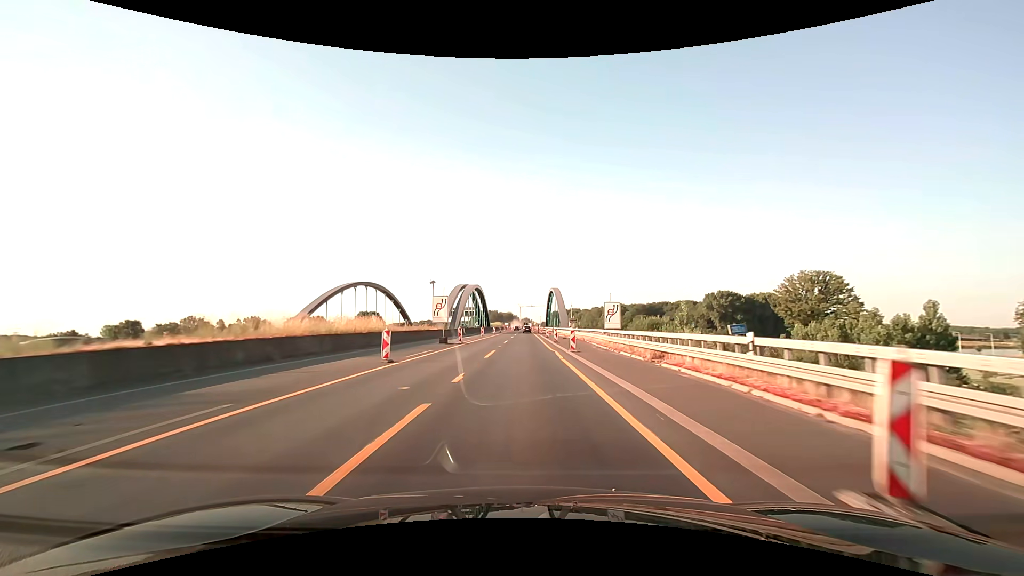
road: motorway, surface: asphalt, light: Day
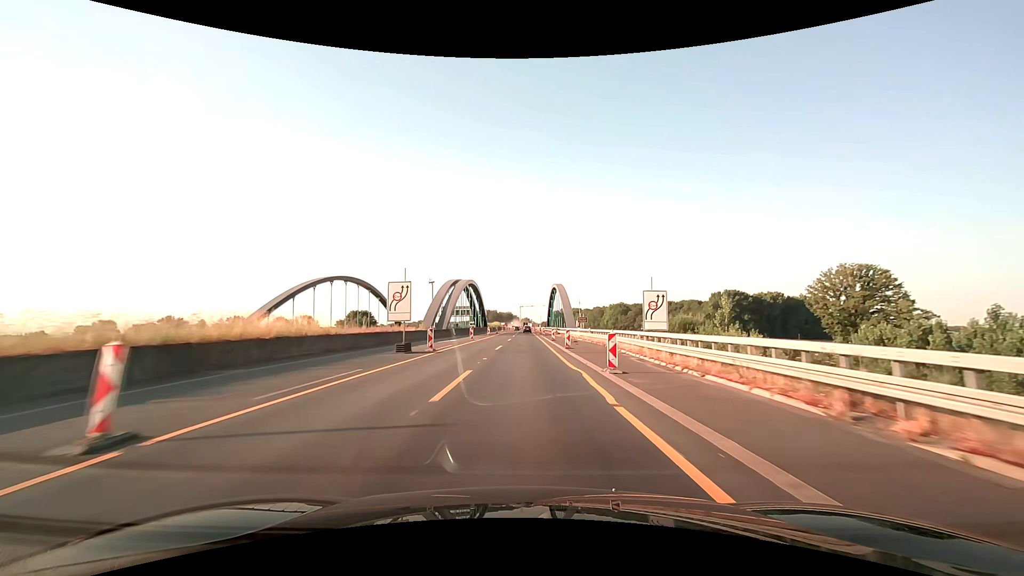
(0.0, +12.5) m; 0°
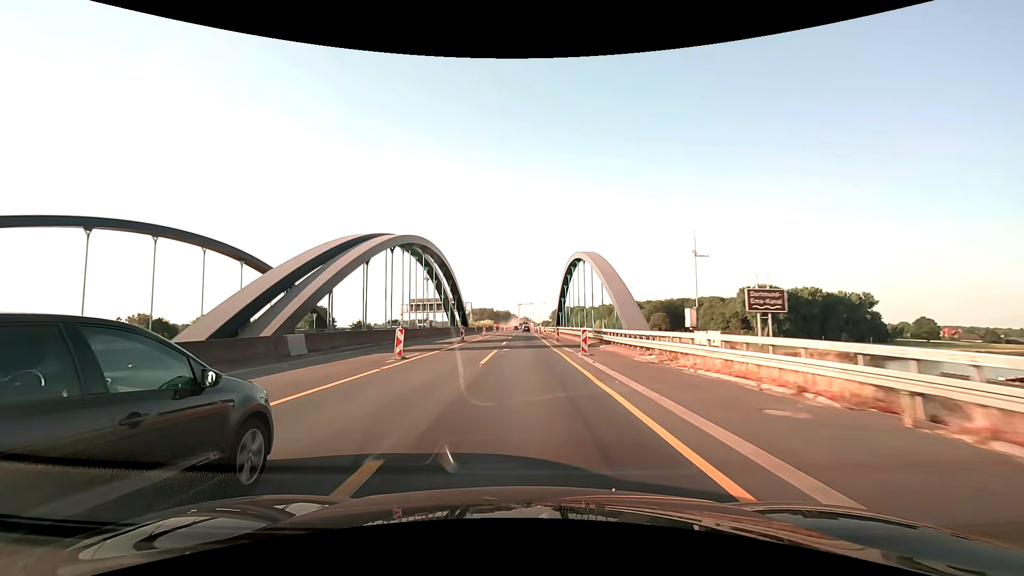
(0.0, +49.9) m; 0°
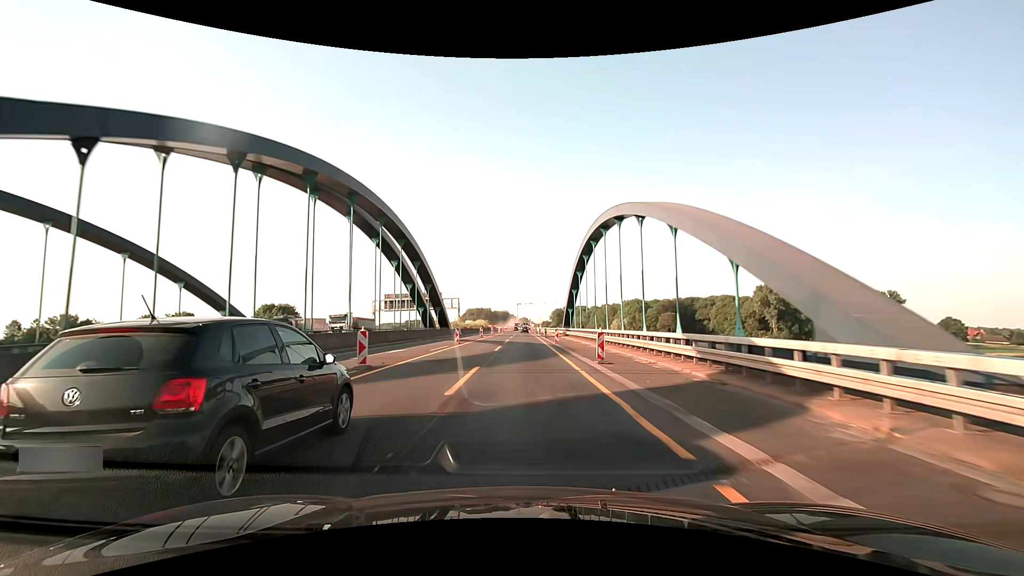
(+0.1, +25.0) m; 0°
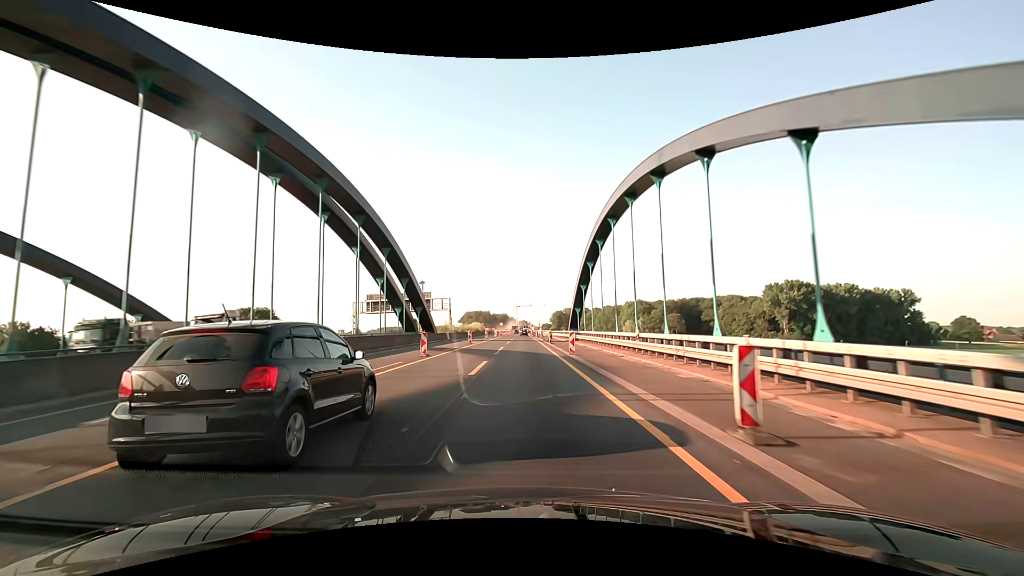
(+0.1, +12.5) m; 0°
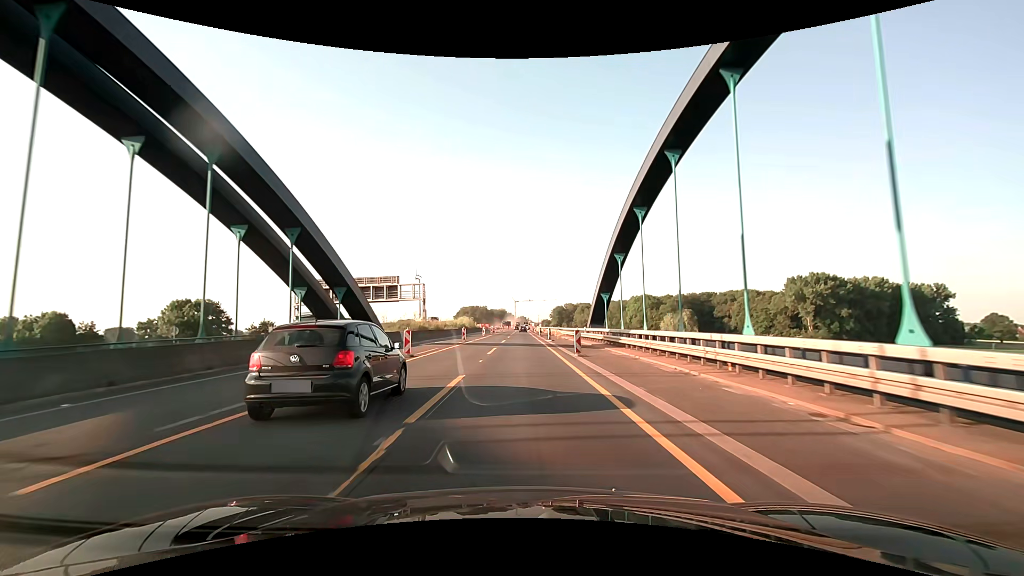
(0.0, +25.0) m; 0°
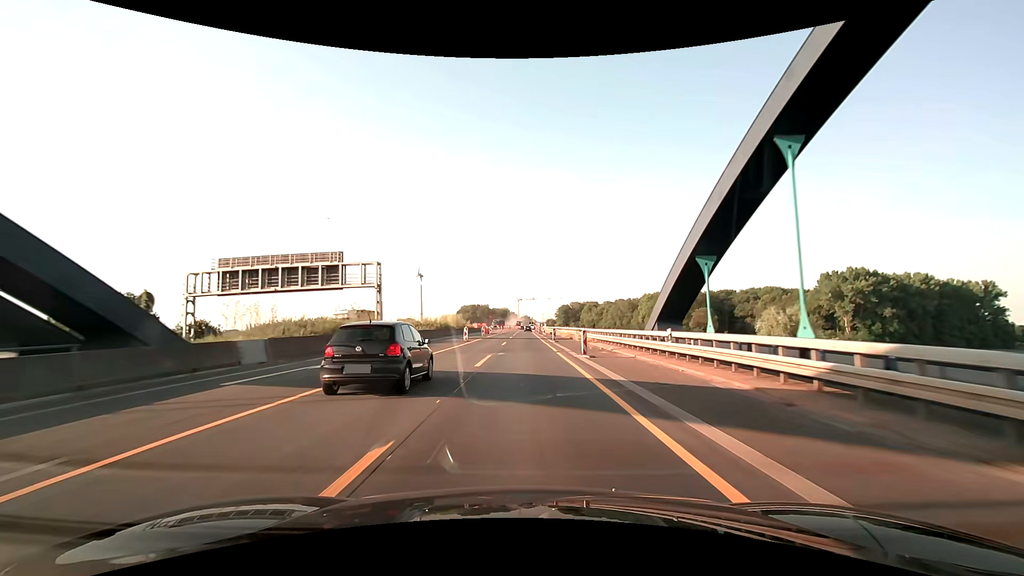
(-0.1, +25.0) m; 0°
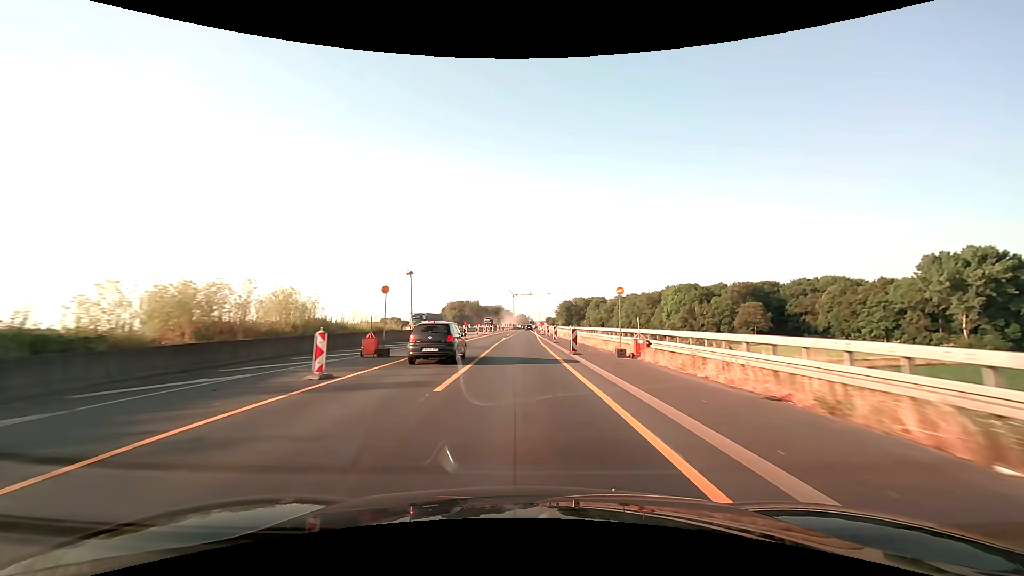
(+0.1, +62.5) m; 0°
(0, +10) (0, +20) (0, +30) (0, +40) (0, +50) (0, +60) (0, +70) (0, +80) (0, +90) (+1, +100) m
